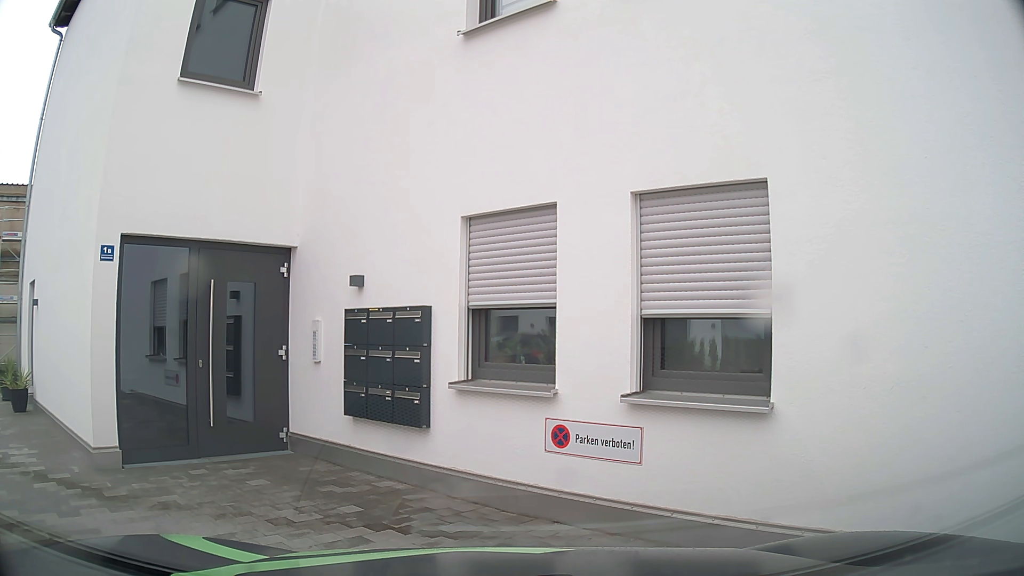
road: tertiary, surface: asphalt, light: Day
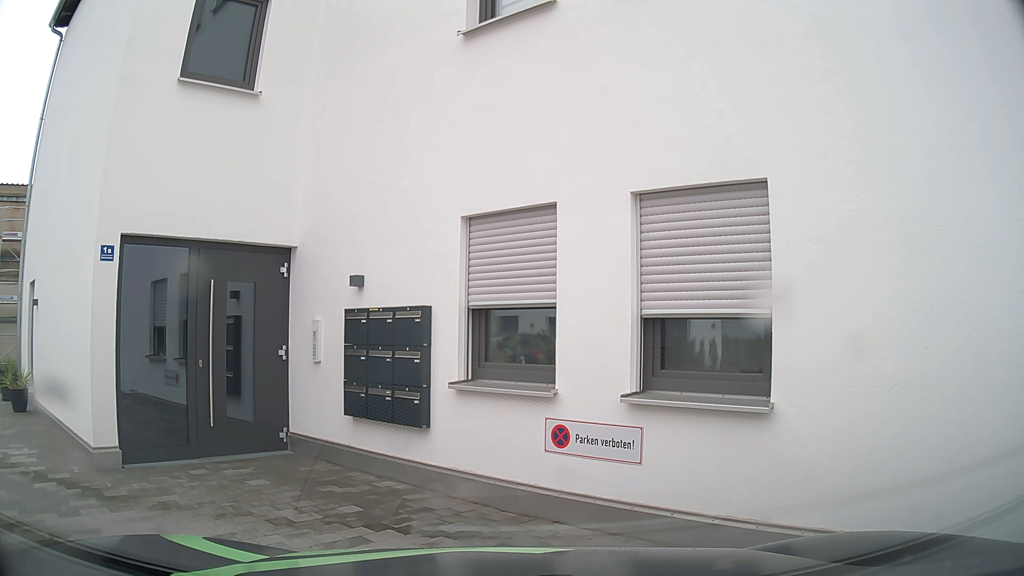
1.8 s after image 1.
(0.0, 0.0) m; 0°
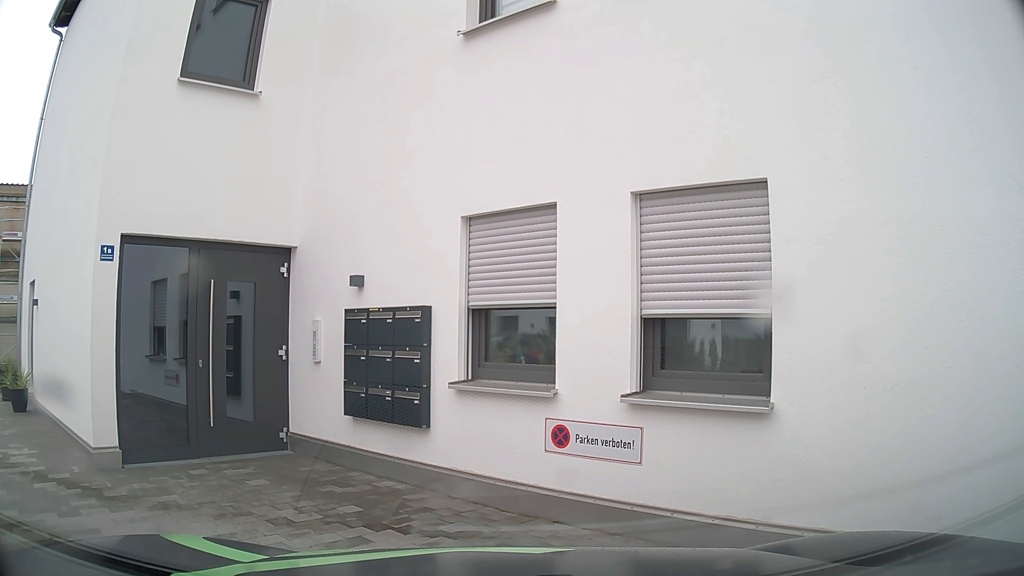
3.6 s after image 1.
(0.0, 0.0) m; 0°
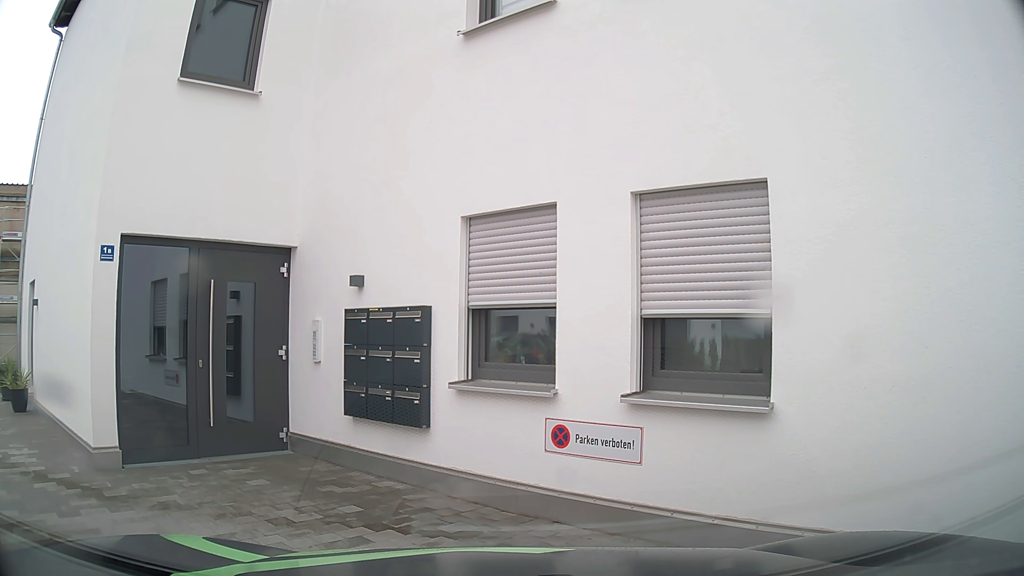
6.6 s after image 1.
(0.0, 0.0) m; 0°
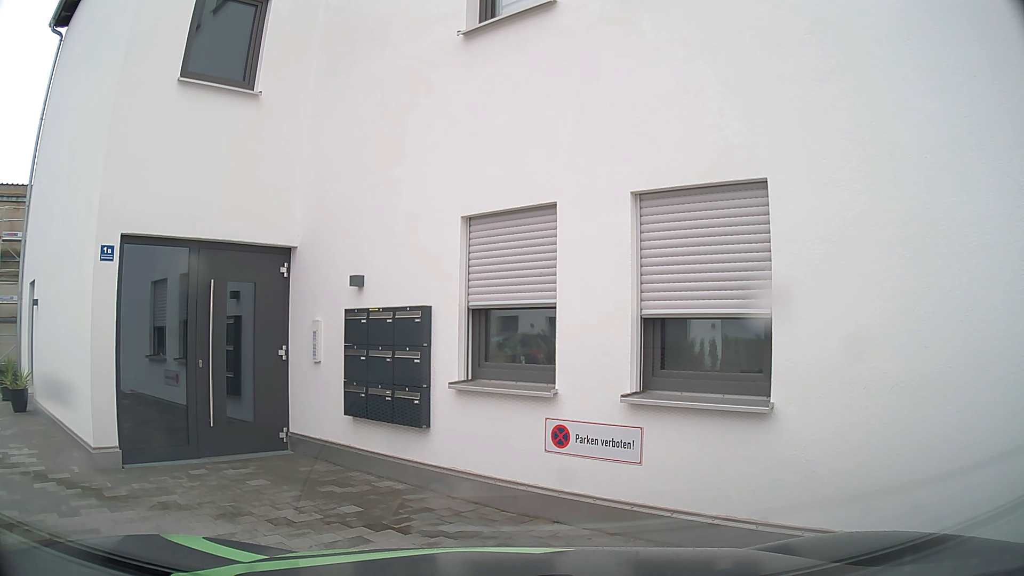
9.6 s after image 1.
(0.0, 0.0) m; 0°
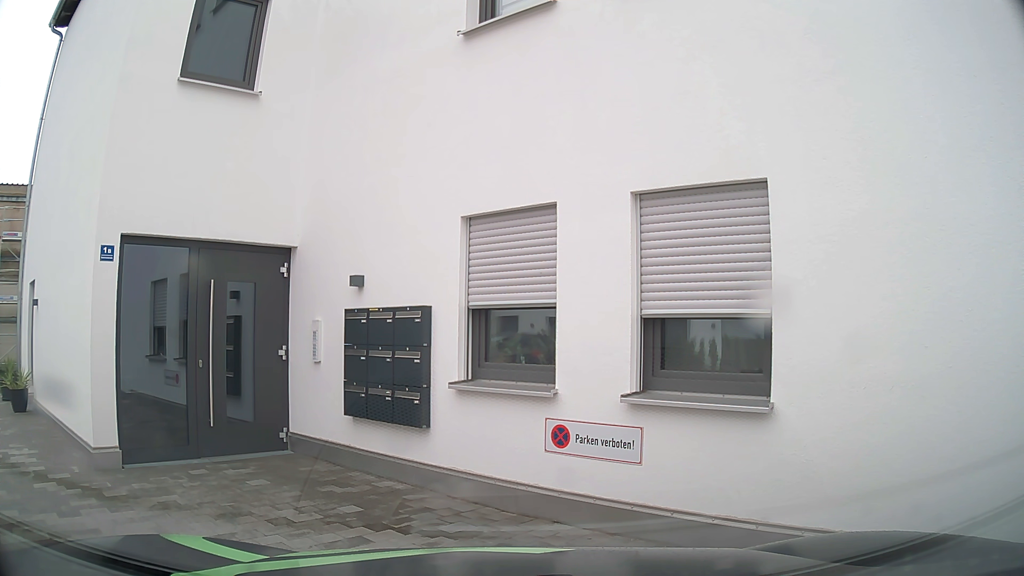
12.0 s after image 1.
(0.0, 0.0) m; 0°
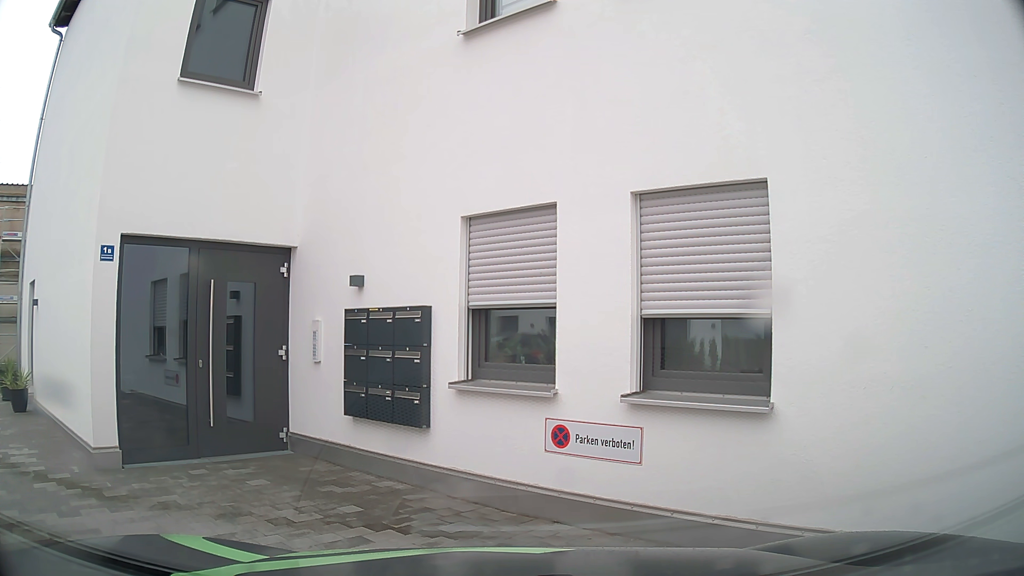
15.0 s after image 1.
(0.0, 0.0) m; 0°
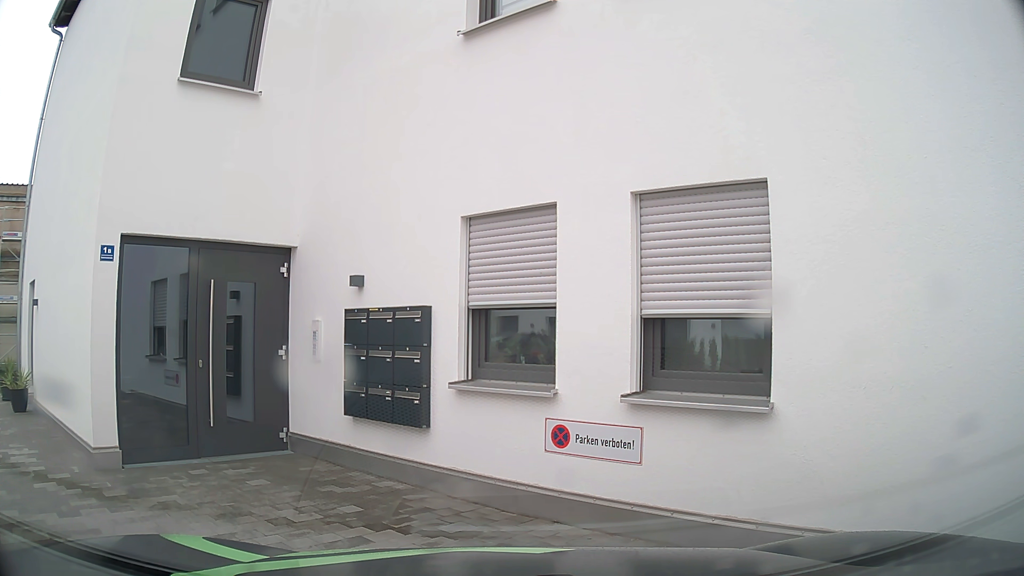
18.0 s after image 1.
(0.0, 0.0) m; 0°
